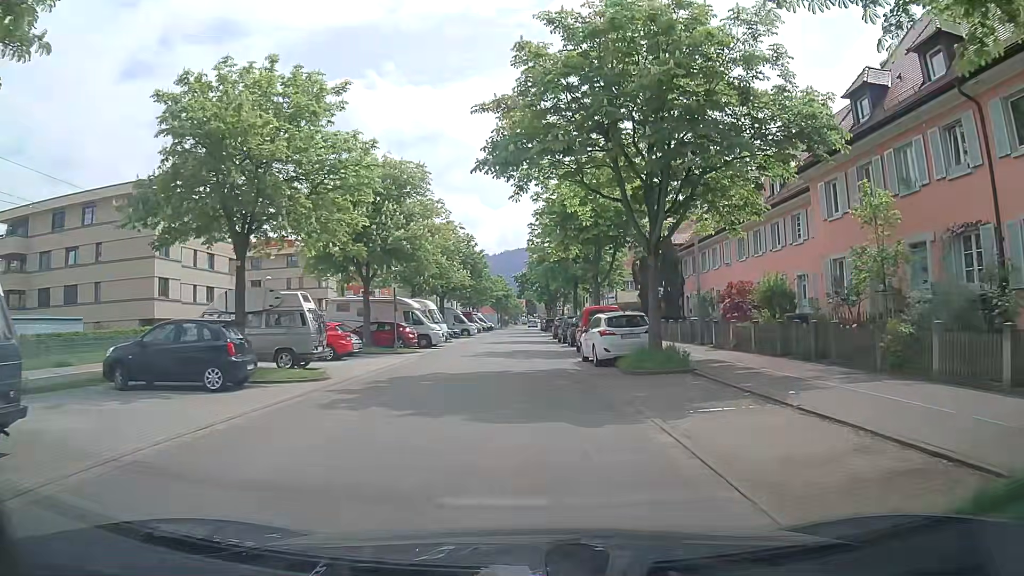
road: residential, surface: asphalt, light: Day
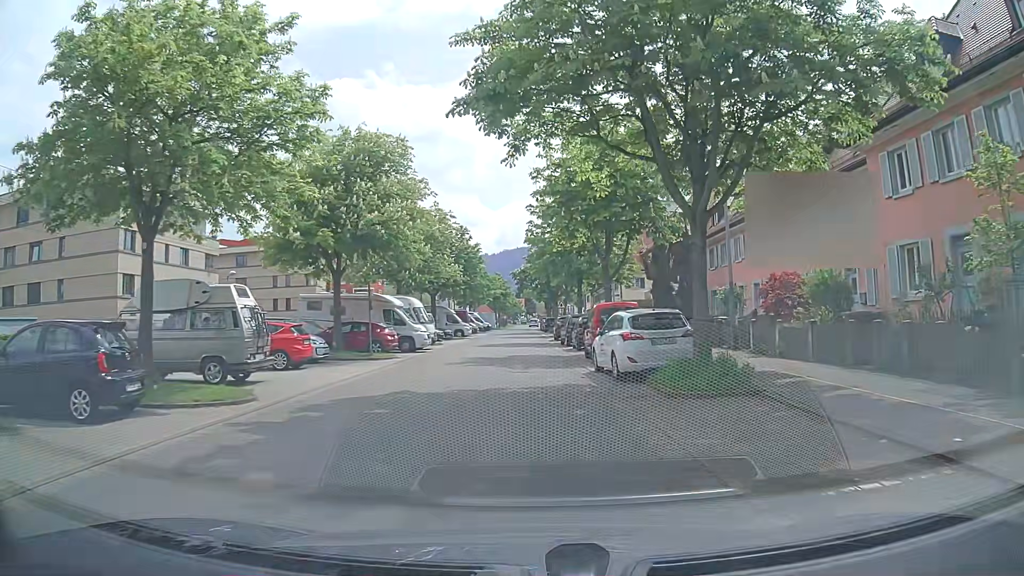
(0.0, +4.7) m; +1°
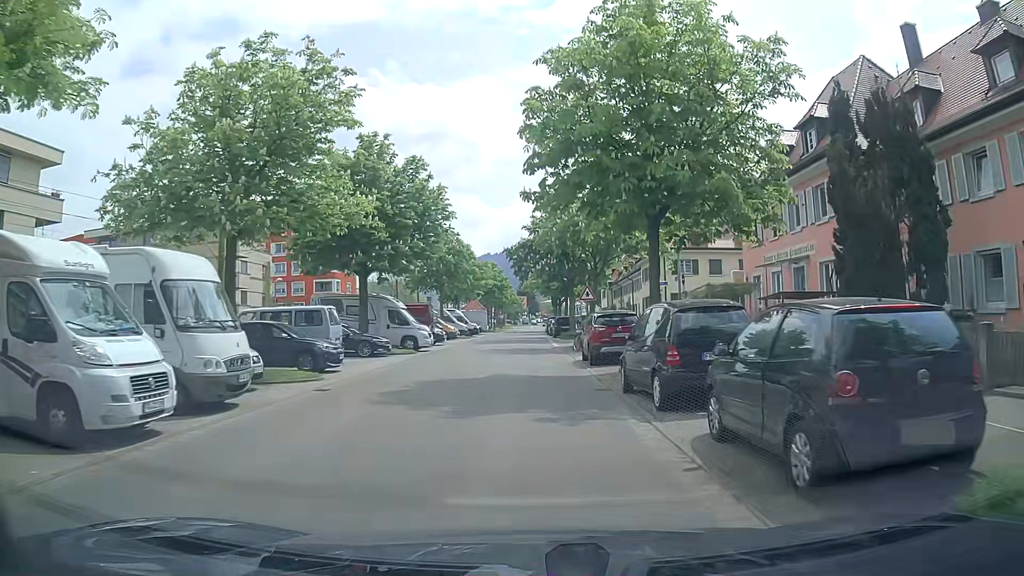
(-0.5, +23.8) m; -1°
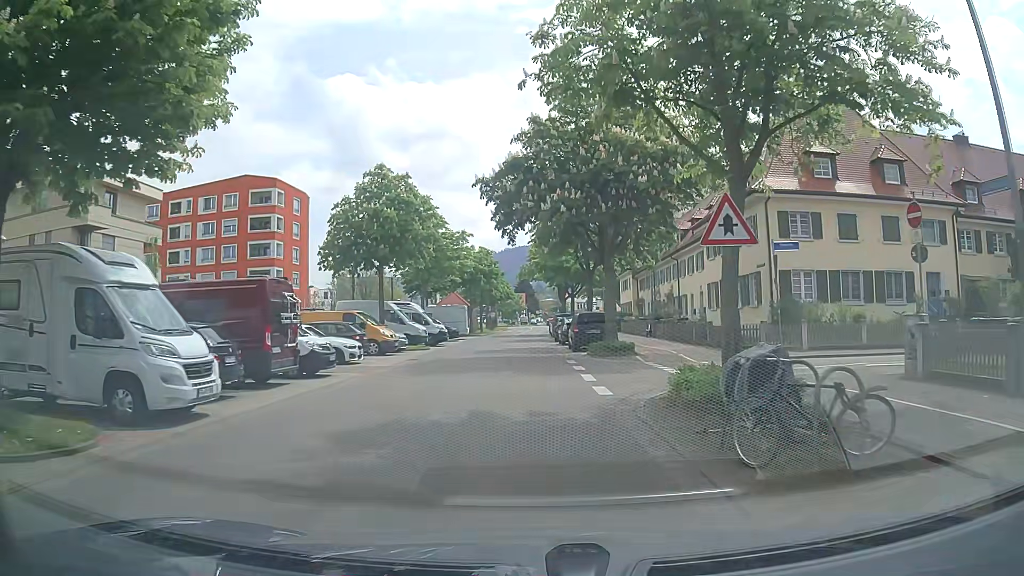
(0.0, +23.5) m; 0°
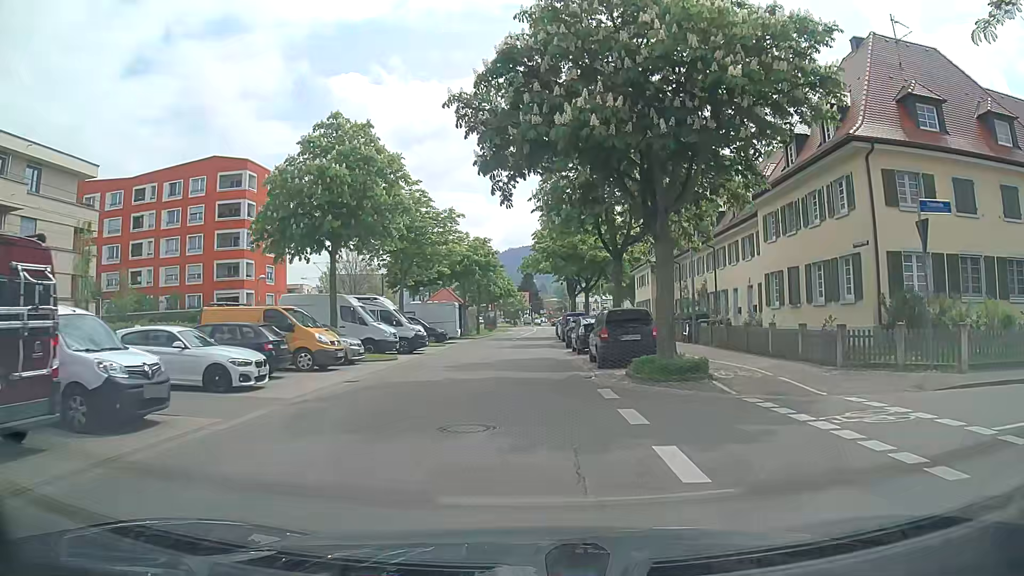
(-0.1, +9.4) m; -1°
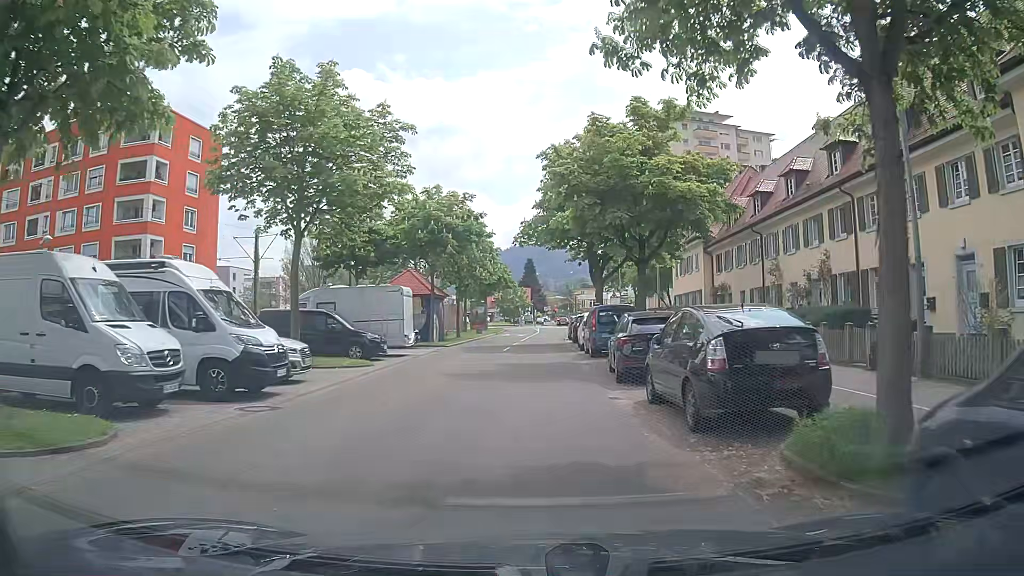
(0.0, +18.7) m; 0°
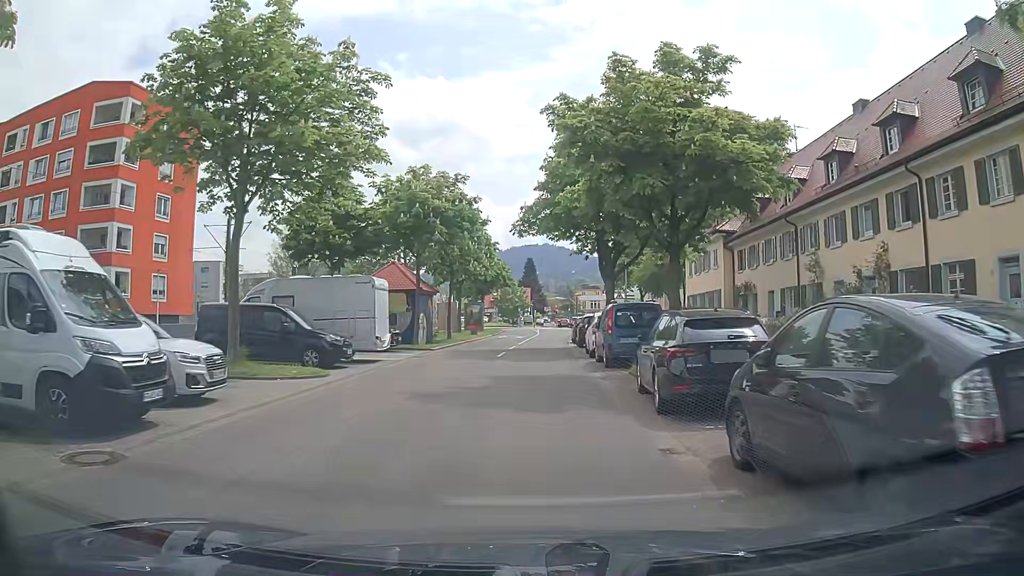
(0.0, +4.7) m; +1°
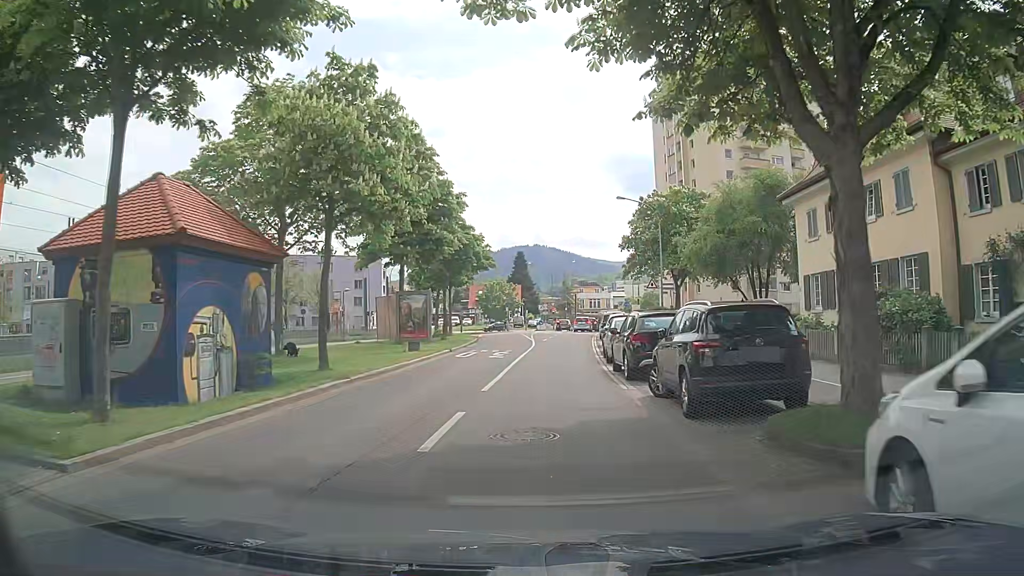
(-0.4, +23.4) m; 0°
